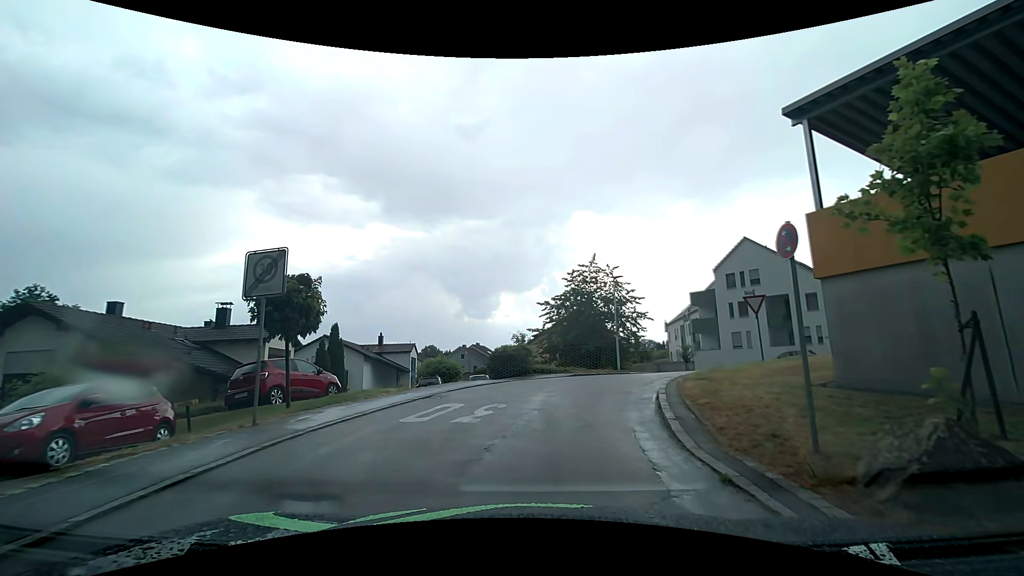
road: residential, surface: asphalt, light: Day
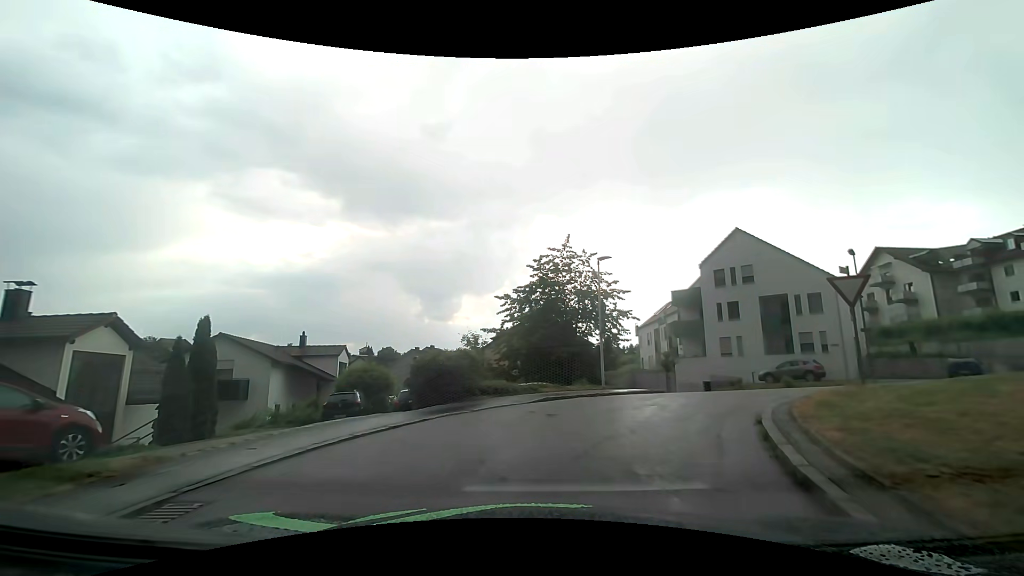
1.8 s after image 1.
(+0.2, +7.9) m; +4°
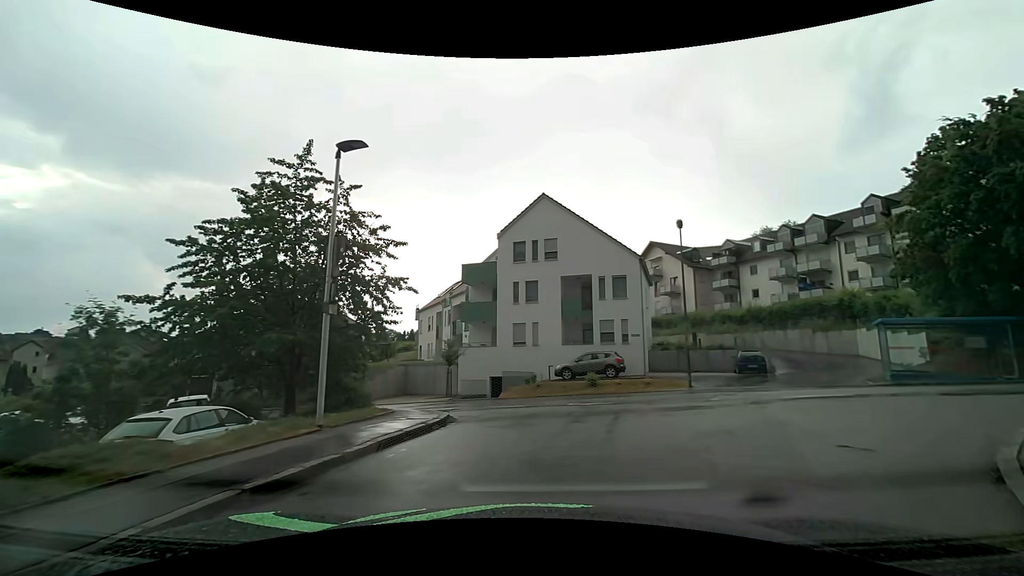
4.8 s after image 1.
(+1.6, +10.7) m; +24°
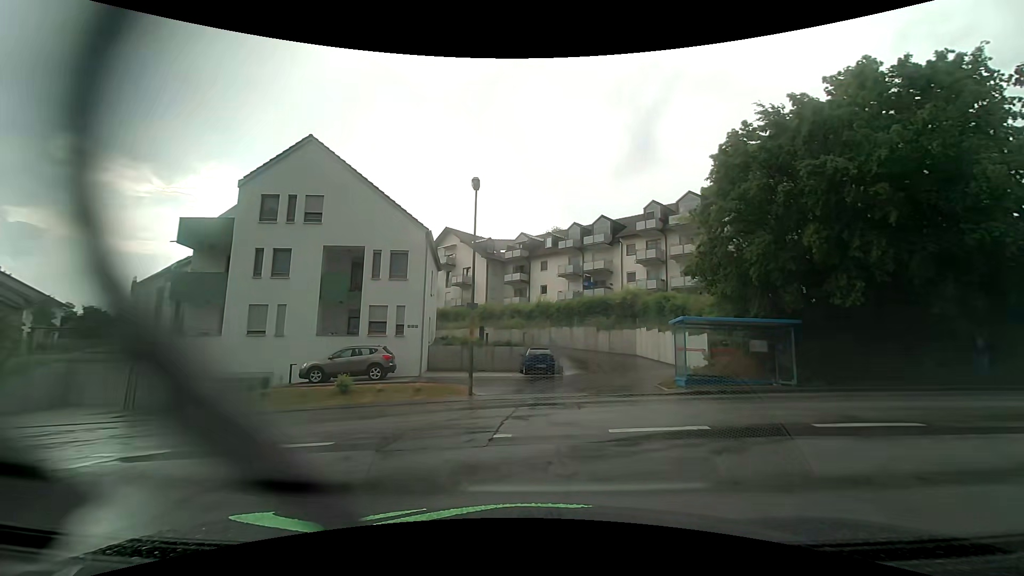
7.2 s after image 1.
(+1.4, +6.5) m; +23°
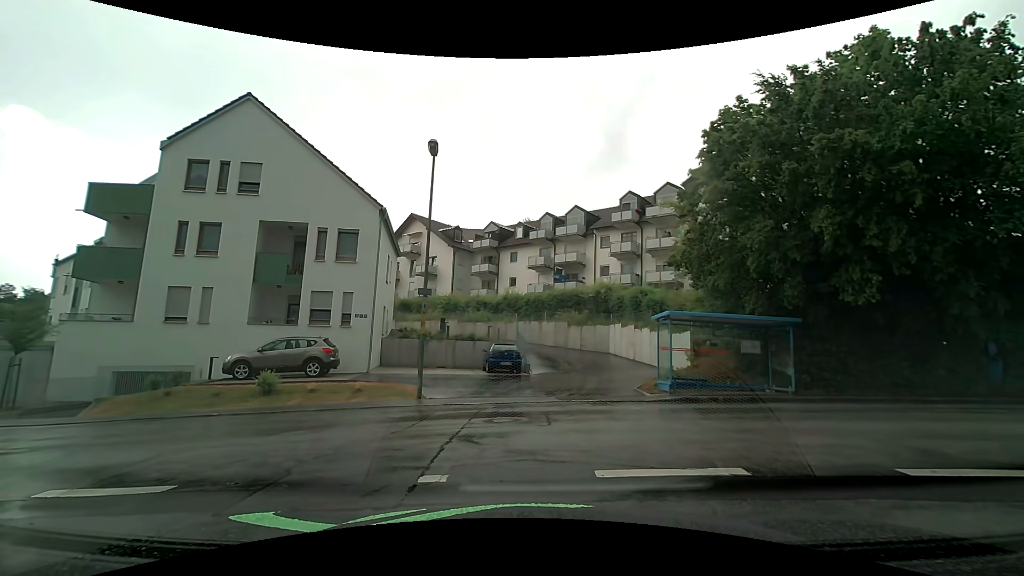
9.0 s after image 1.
(+0.1, +2.7) m; +2°
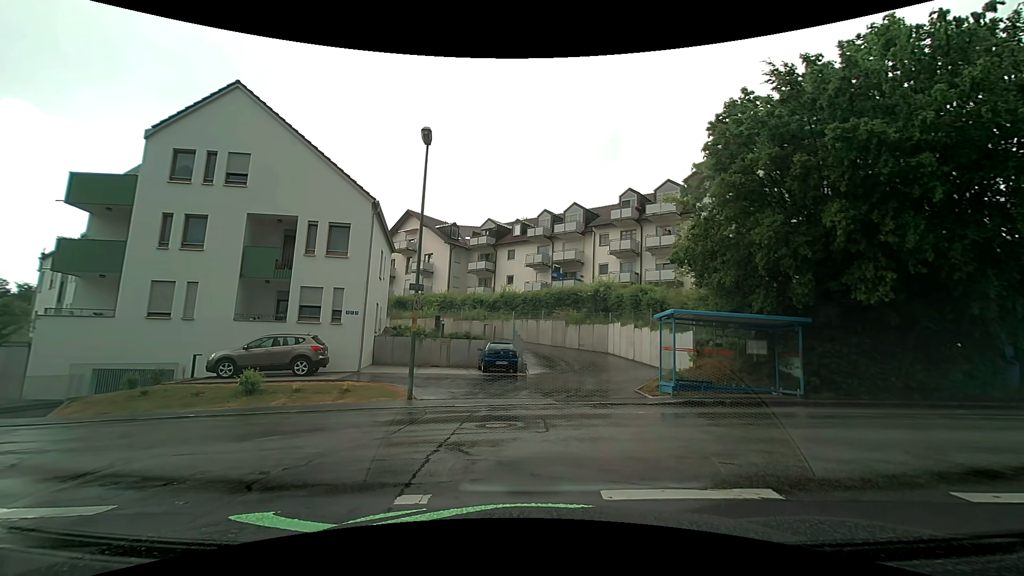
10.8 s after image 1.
(0.0, +0.8) m; 0°
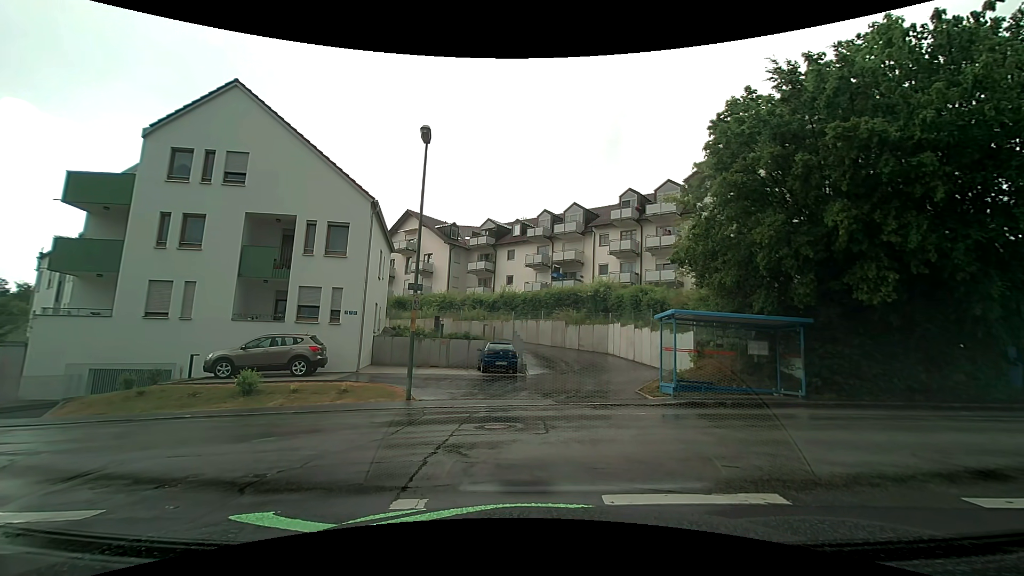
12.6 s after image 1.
(0.0, +0.1) m; 0°
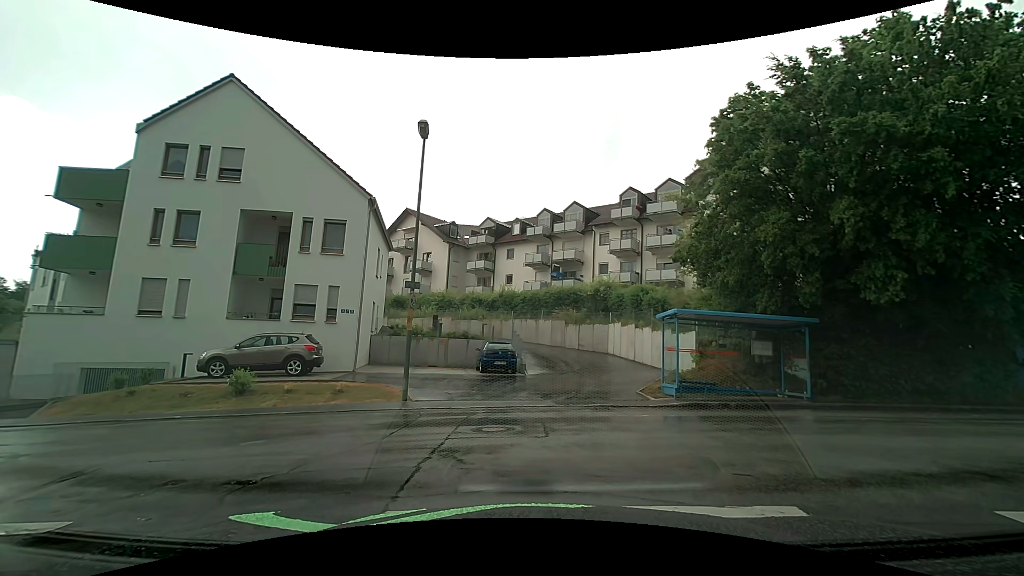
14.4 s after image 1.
(0.0, +0.3) m; 0°
